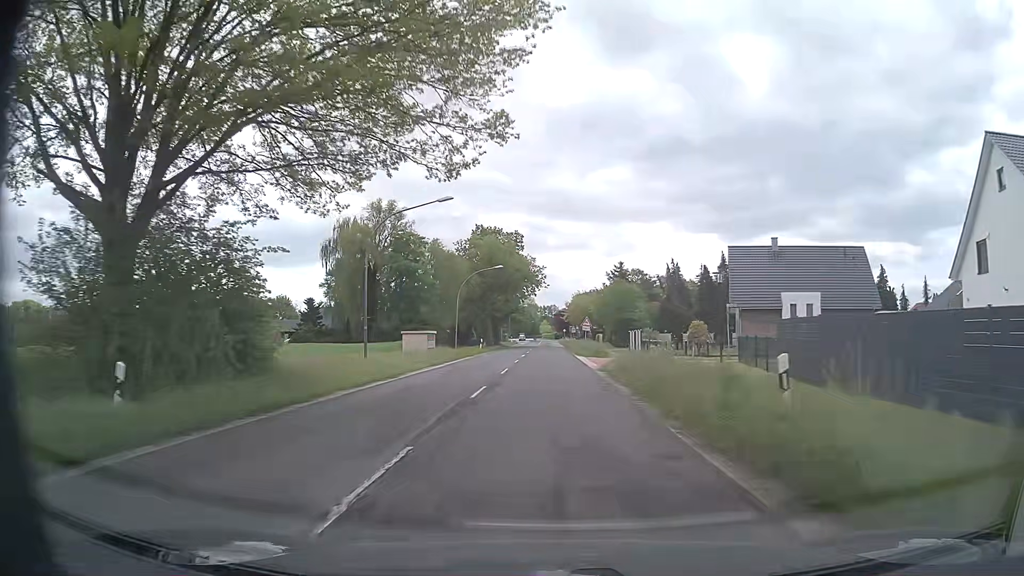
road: secondary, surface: asphalt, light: Day
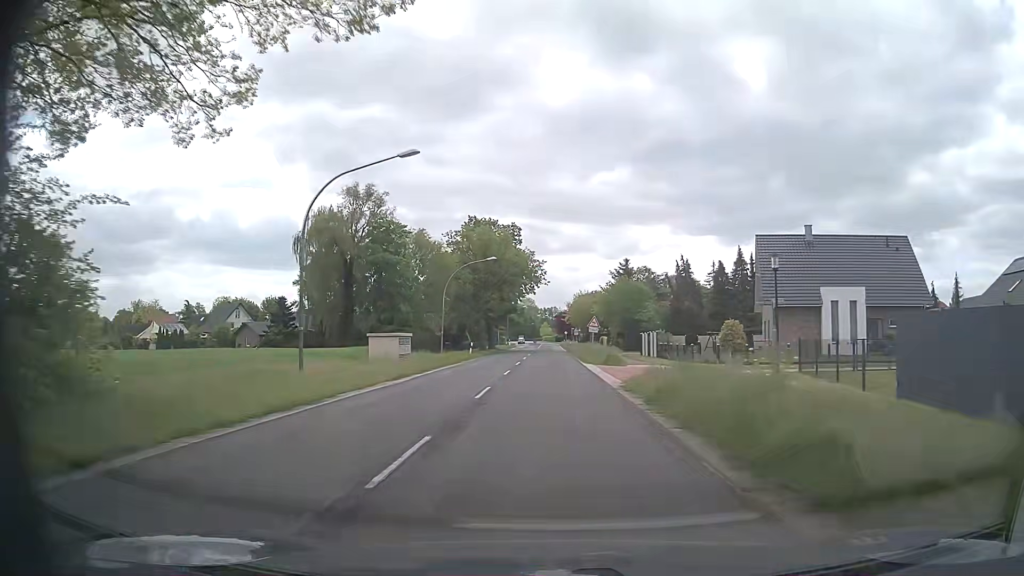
(0.0, +8.1) m; 0°
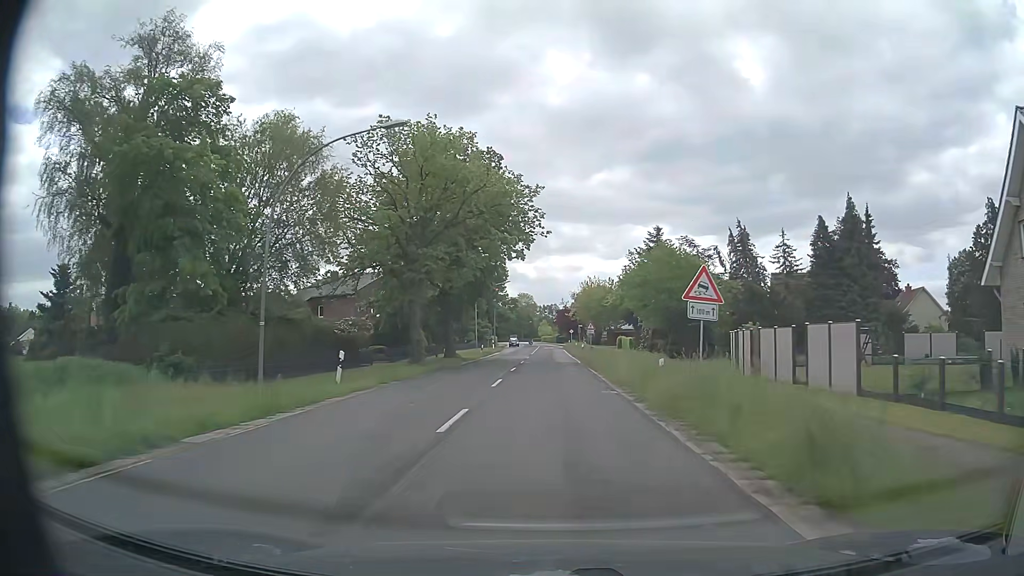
(-0.2, +32.4) m; 0°
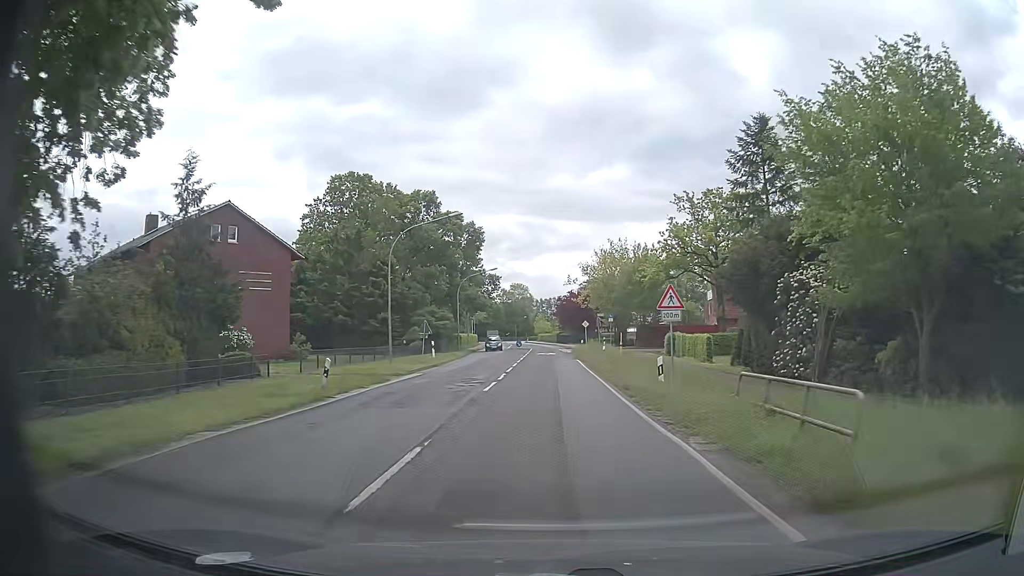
(+0.1, +40.6) m; +1°
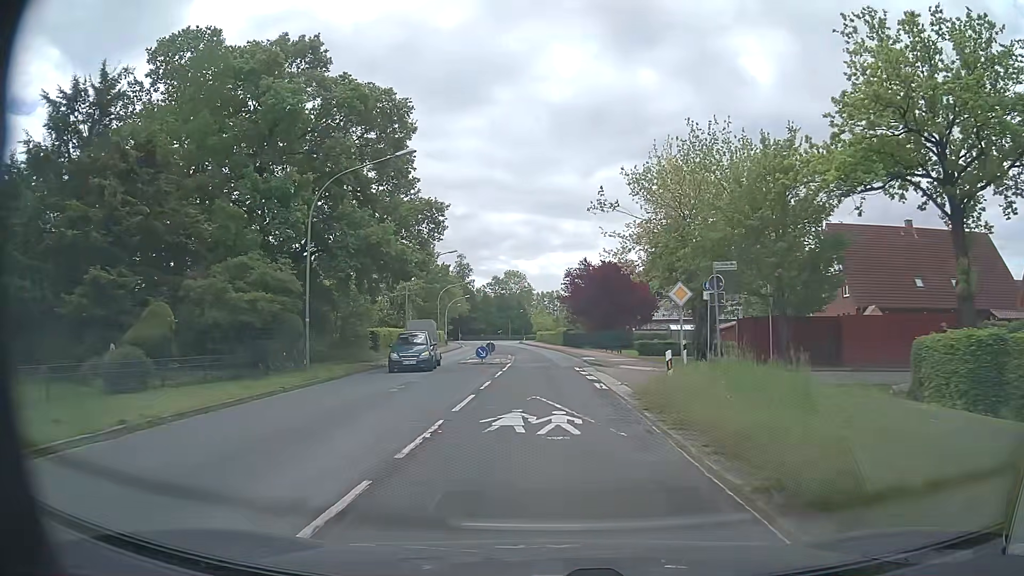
(-0.3, +40.5) m; -1°
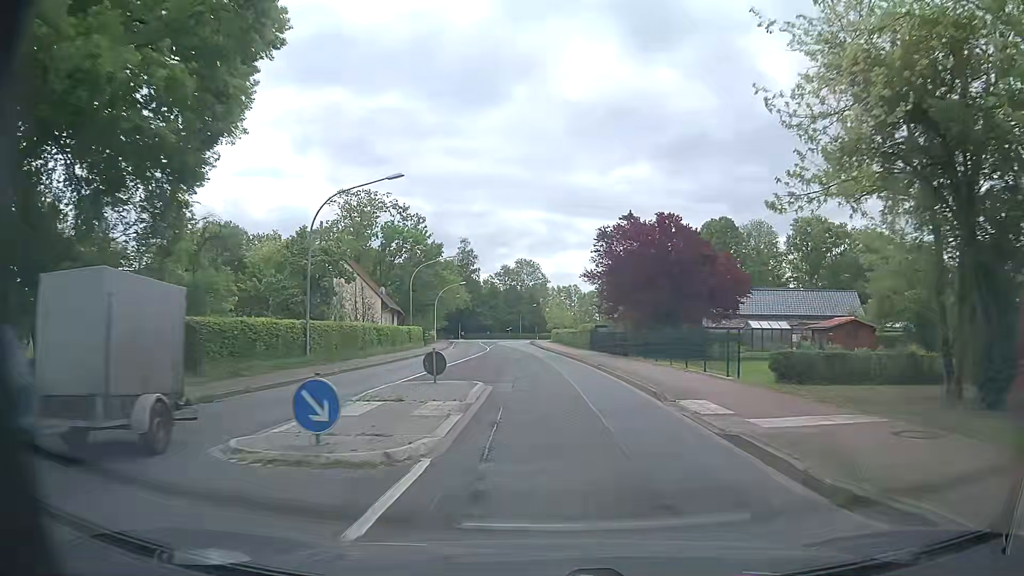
(-0.3, +24.0) m; -1°
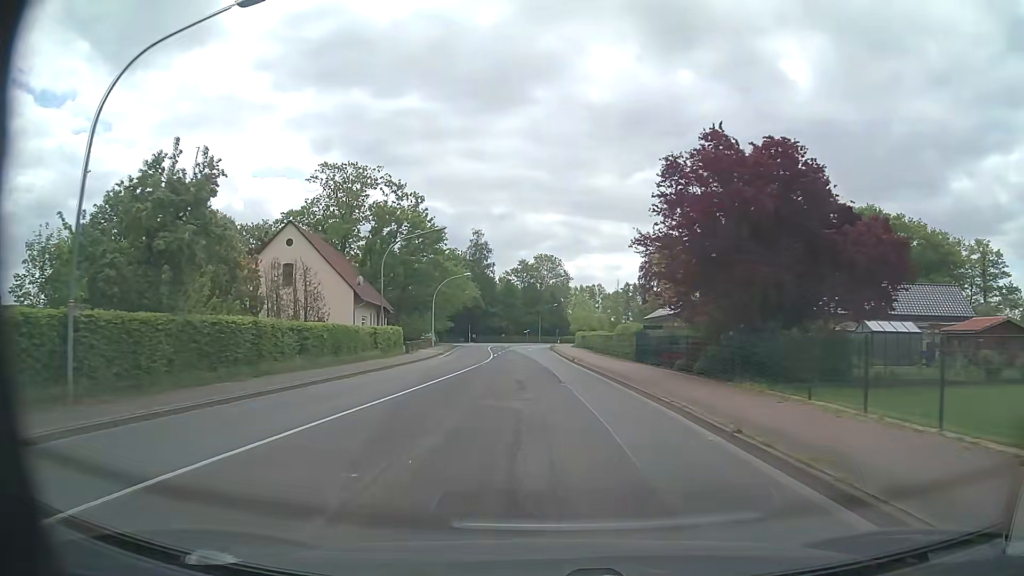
(-0.2, +15.9) m; -1°
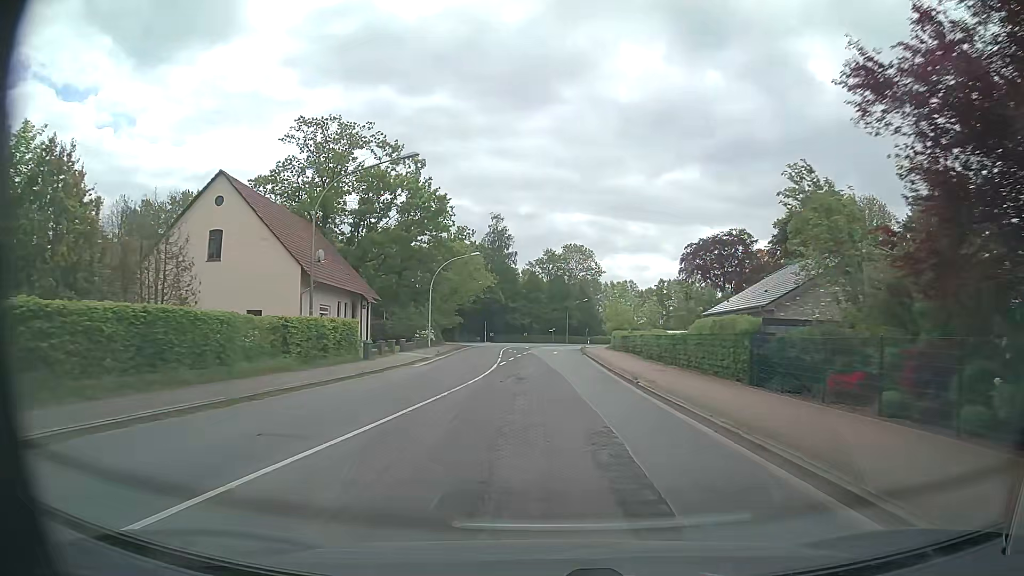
(-0.5, +15.9) m; -3°
(0, +10) (0, +20) (0, +30) (0, +40) (0, +50) (0, +60) (+1, +70) (+2, +80) (+4, +90) (+7, +99) m
